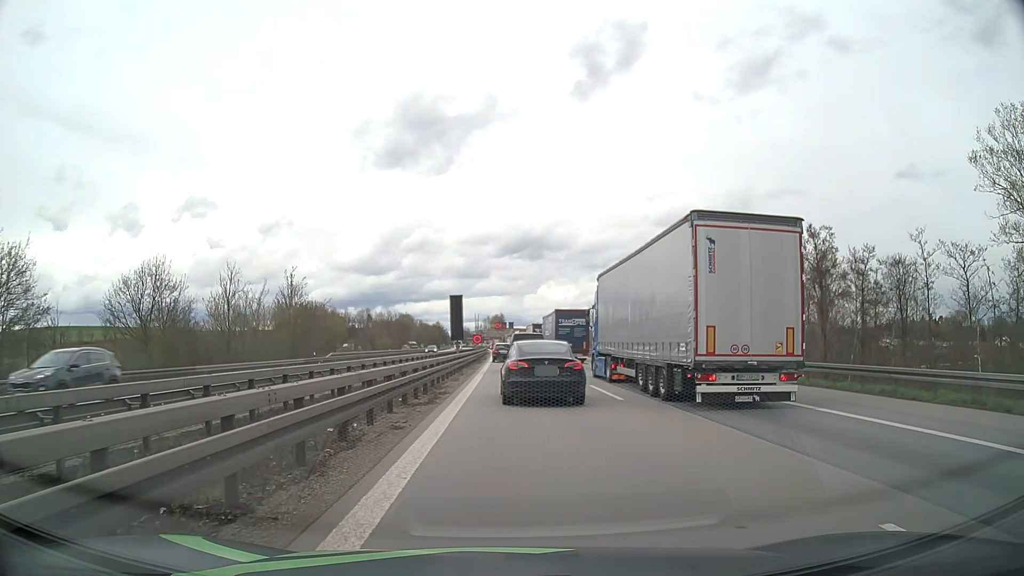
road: motorway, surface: asphalt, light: Day
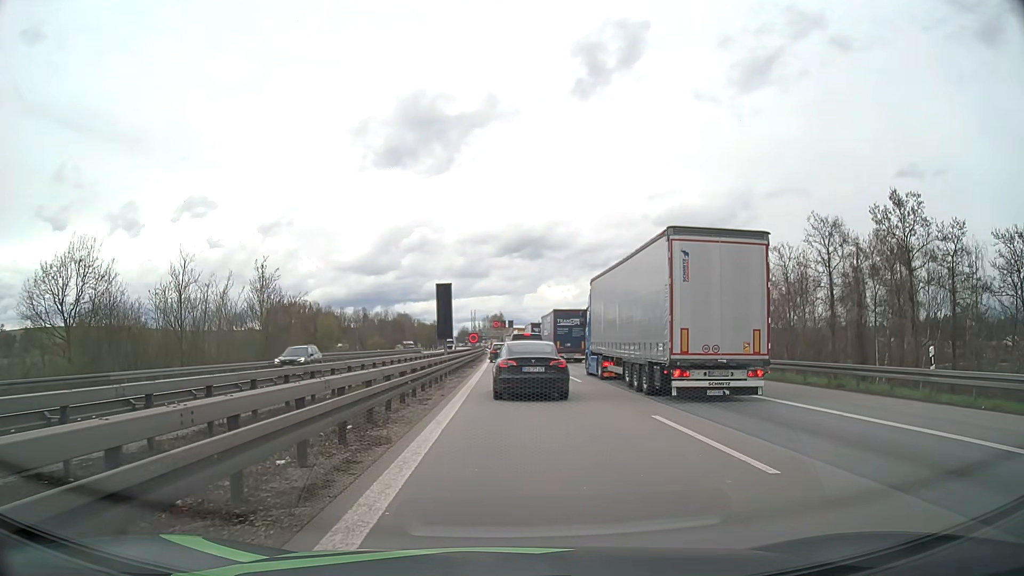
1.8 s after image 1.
(0.0, +9.9) m; 0°
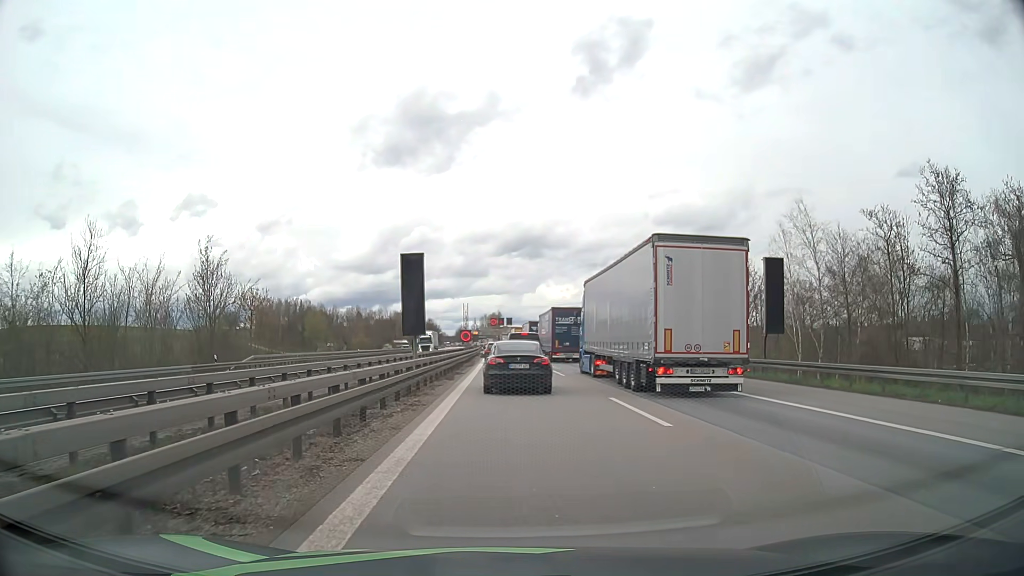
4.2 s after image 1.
(+0.1, +13.9) m; +1°
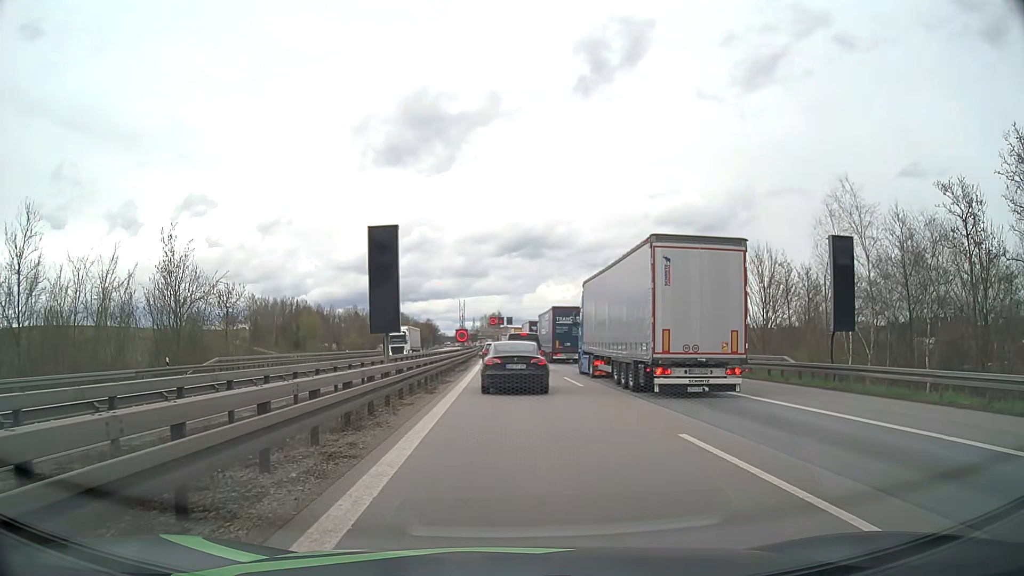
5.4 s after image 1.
(0.0, +7.0) m; 0°
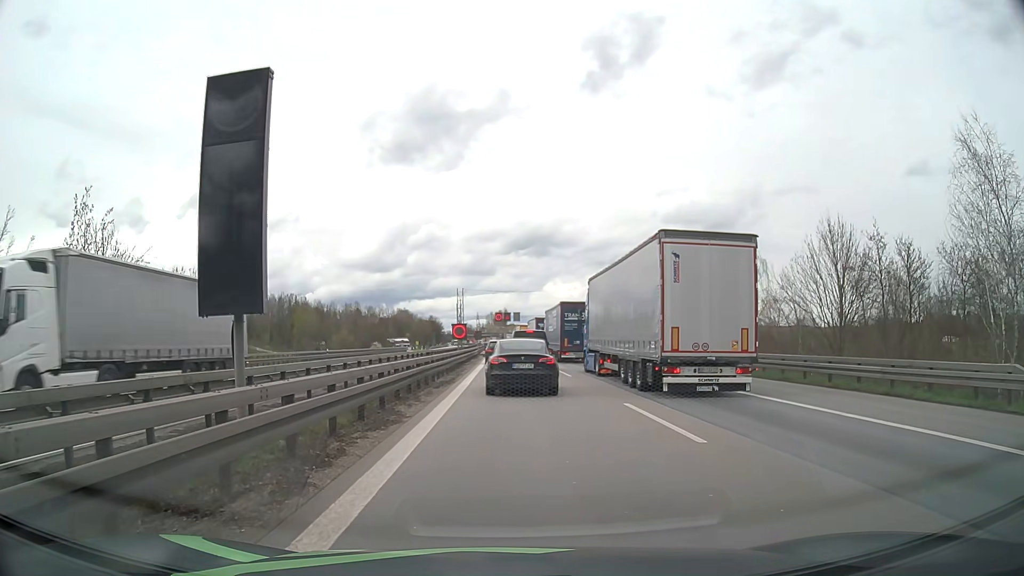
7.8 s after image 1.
(0.0, +13.1) m; 0°
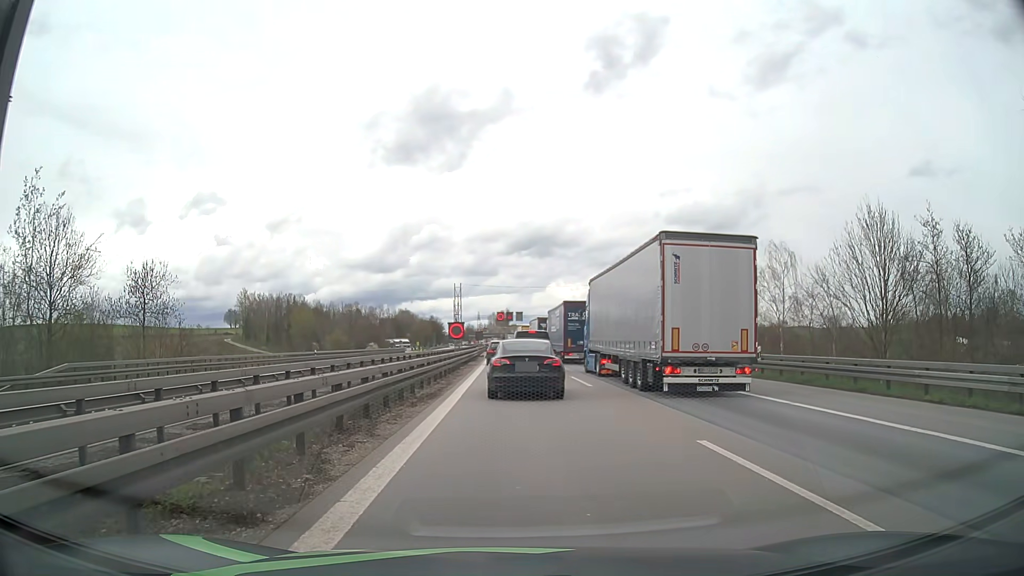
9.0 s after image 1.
(0.0, +5.7) m; 0°
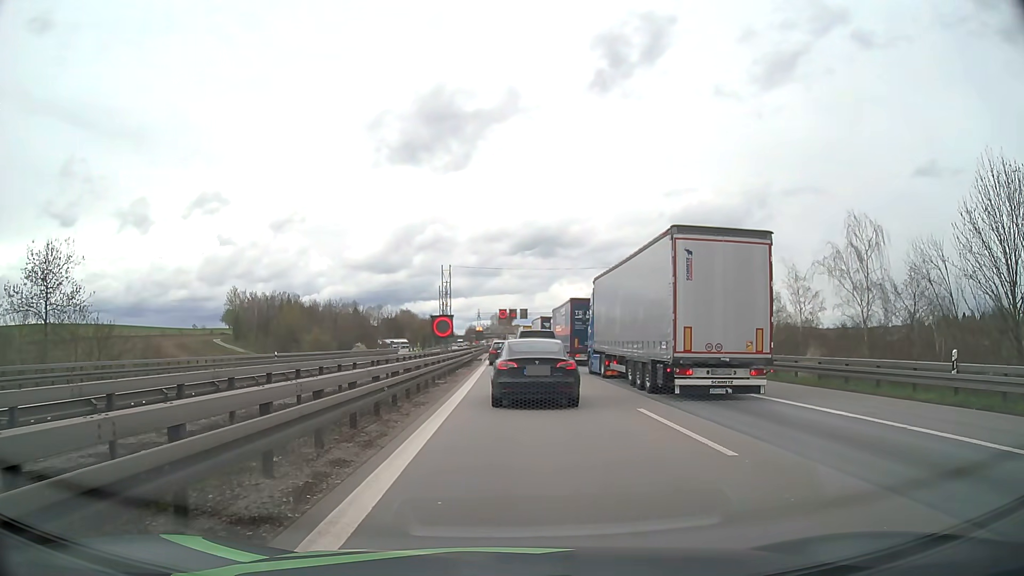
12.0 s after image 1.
(-0.2, +13.4) m; -1°
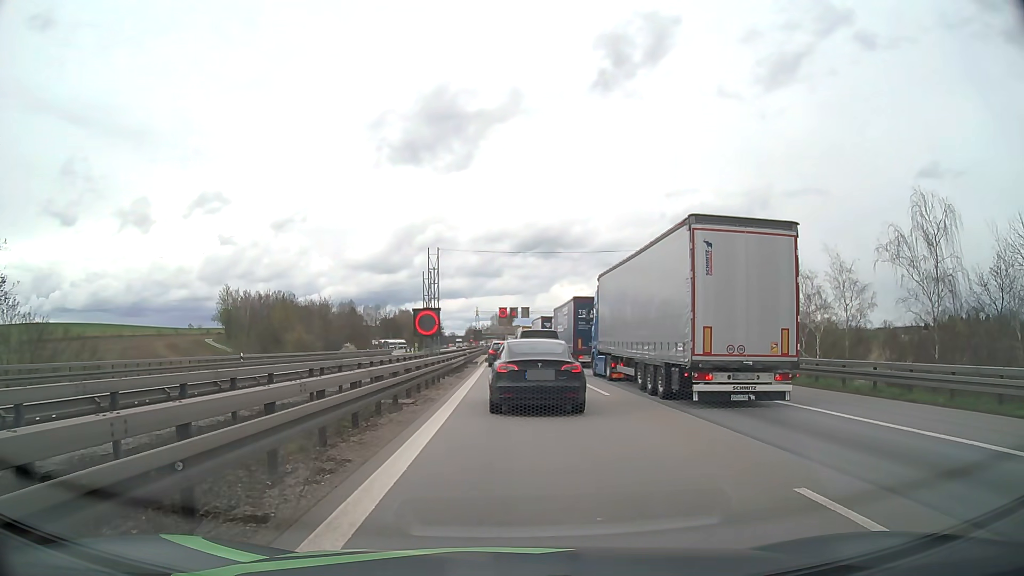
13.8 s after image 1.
(0.0, +7.9) m; 0°
(0, +10) (0, +20) (0, +30) (0, +40) (0, +50) (0, +60) (0, +70) (0, +80) (-1, +90) (-1, +100) m
